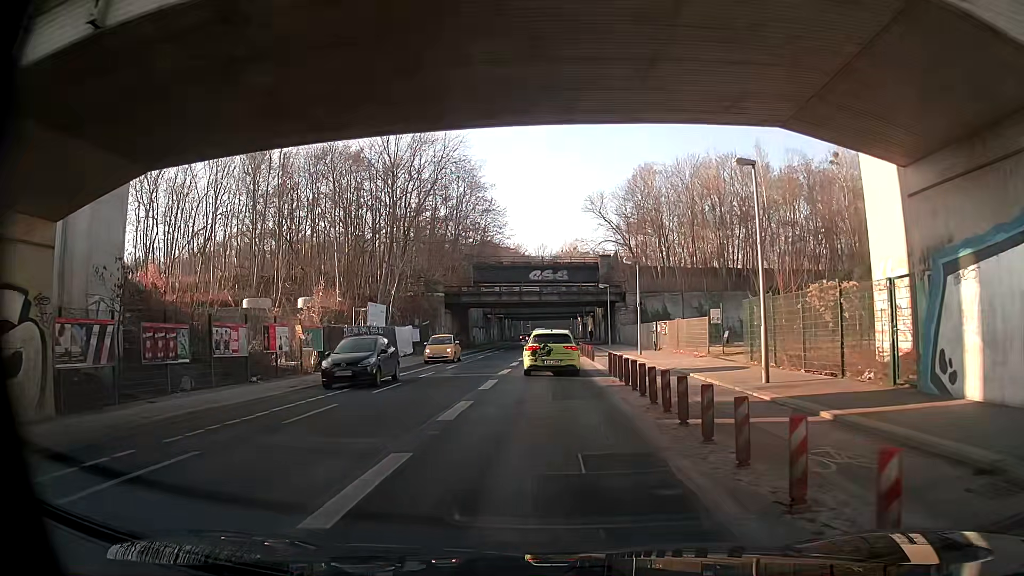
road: secondary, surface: asphalt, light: Day
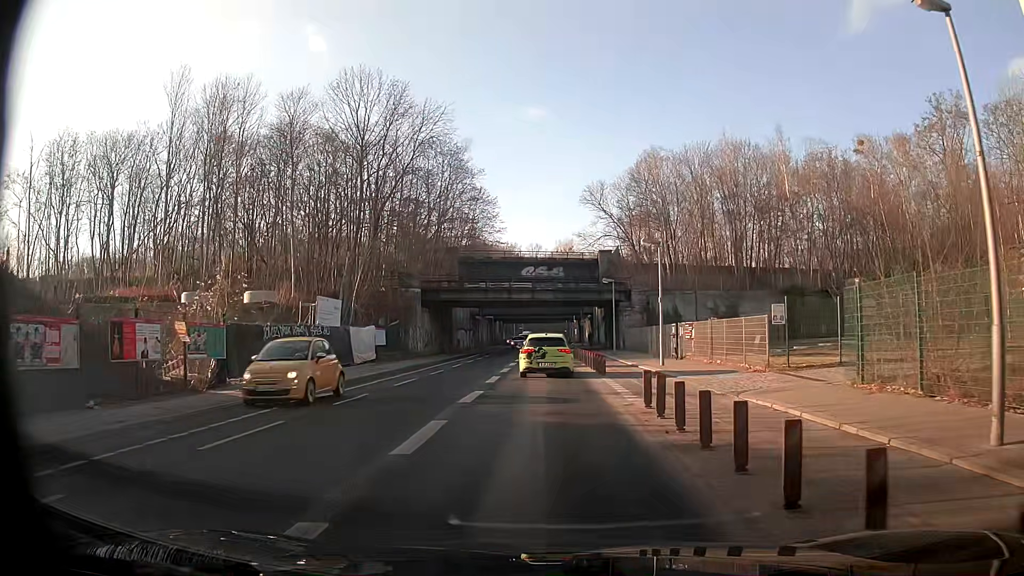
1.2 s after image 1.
(-0.1, +8.9) m; -1°
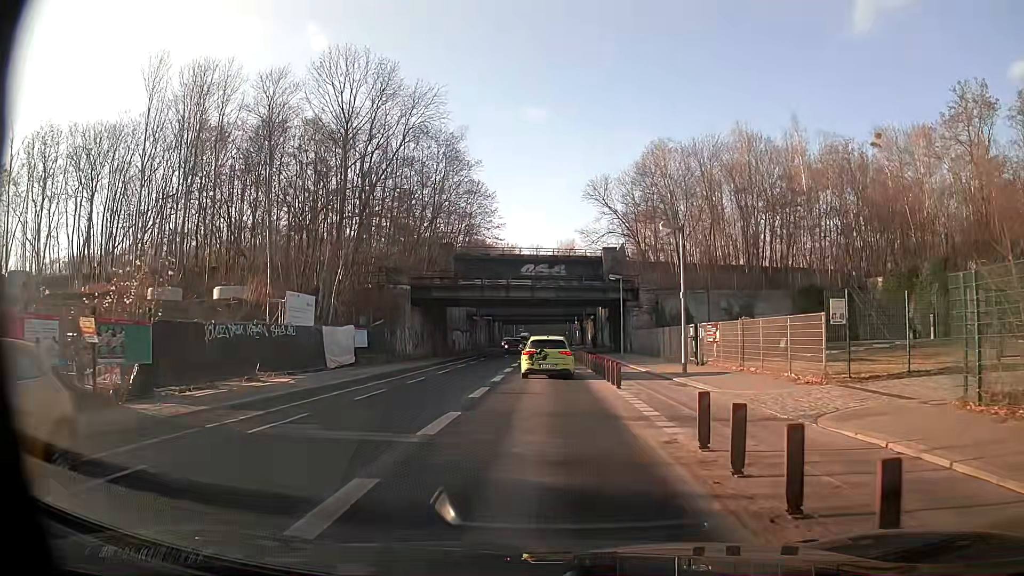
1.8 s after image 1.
(+0.1, +4.4) m; +1°
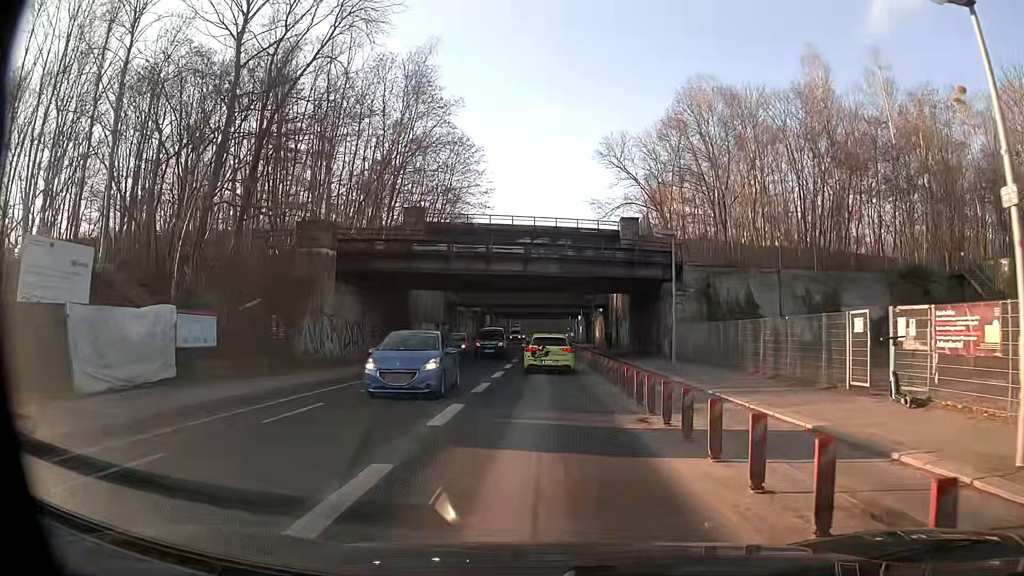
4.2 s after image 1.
(+0.2, +17.7) m; +1°
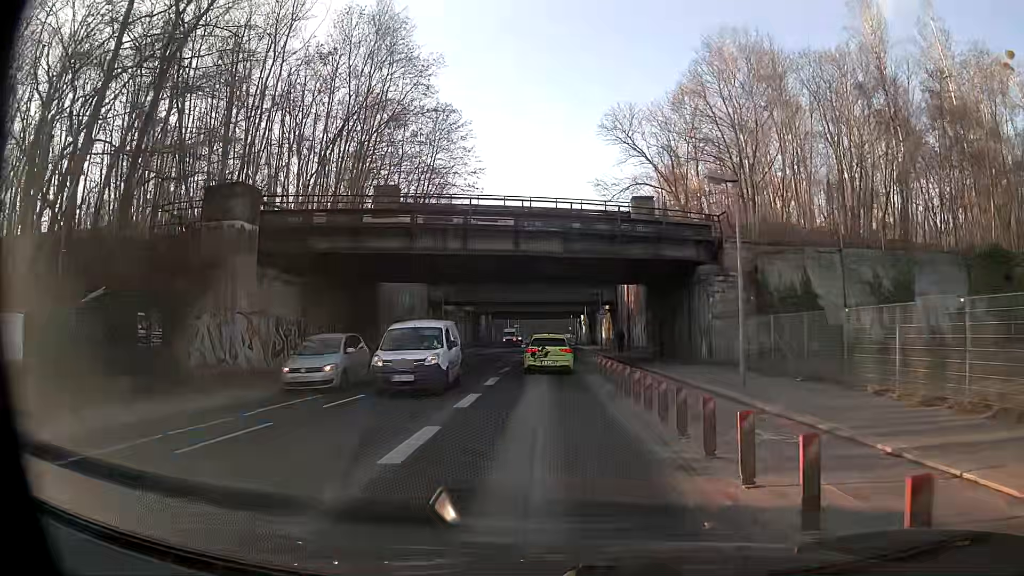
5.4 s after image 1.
(+0.1, +8.9) m; 0°
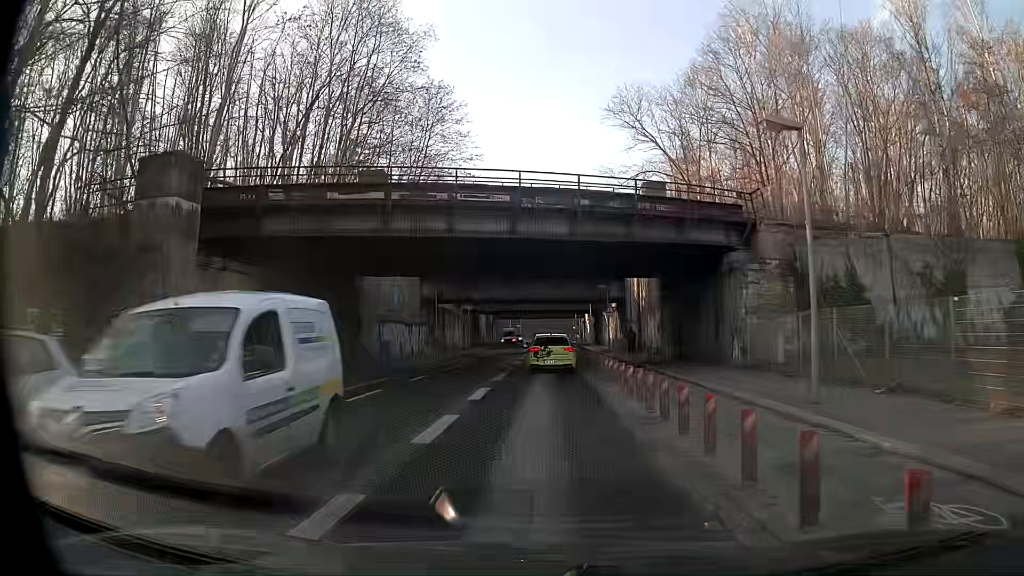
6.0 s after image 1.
(0.0, +4.5) m; -1°
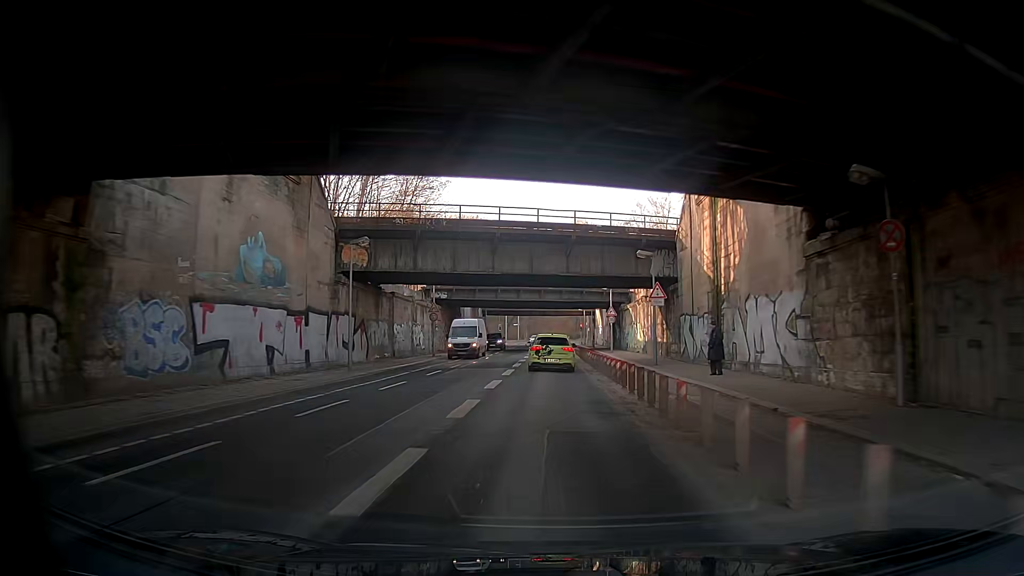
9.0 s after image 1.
(+0.3, +22.0) m; +1°
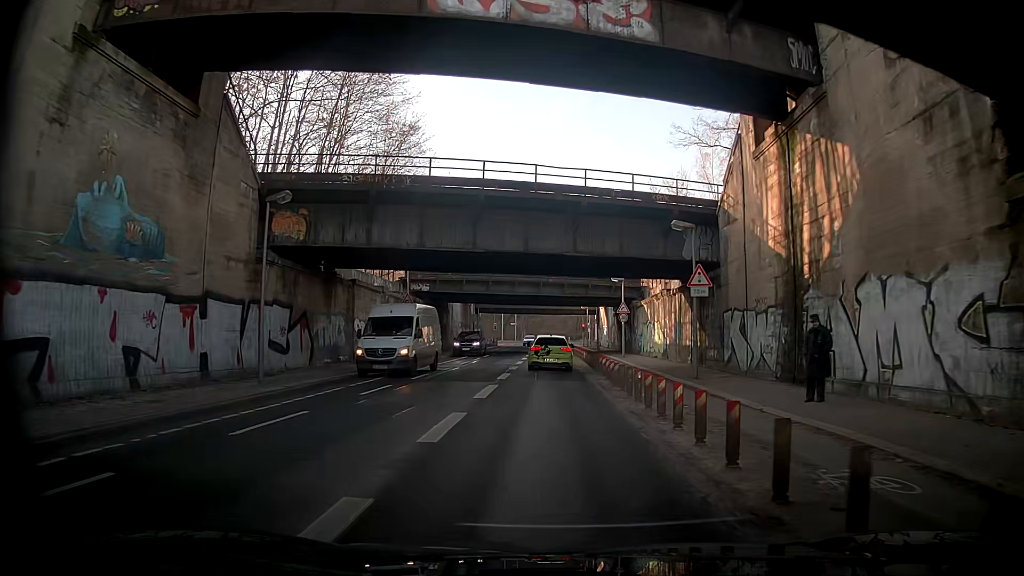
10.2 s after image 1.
(0.0, +8.6) m; +2°
